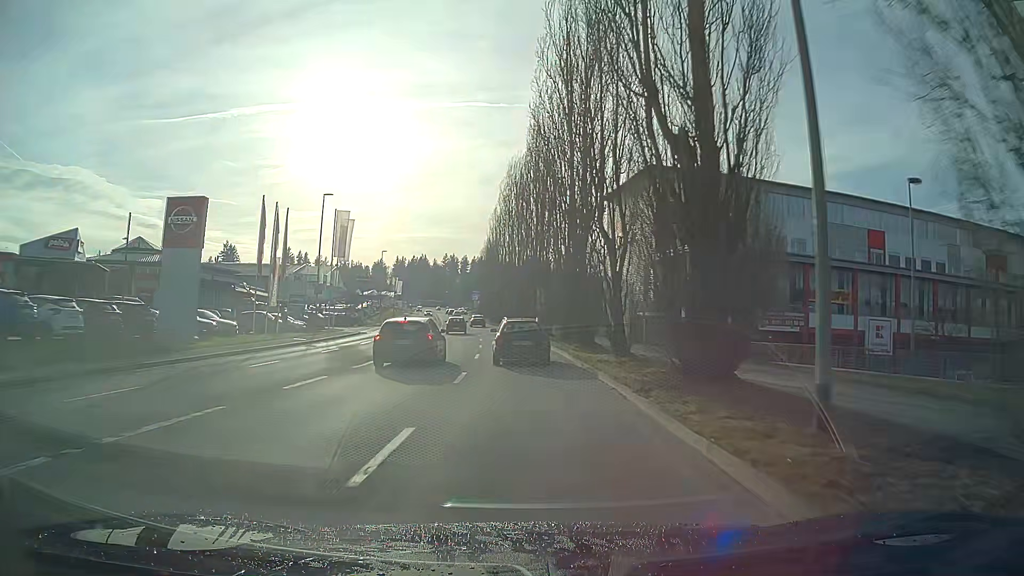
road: tertiary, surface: asphalt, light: Day
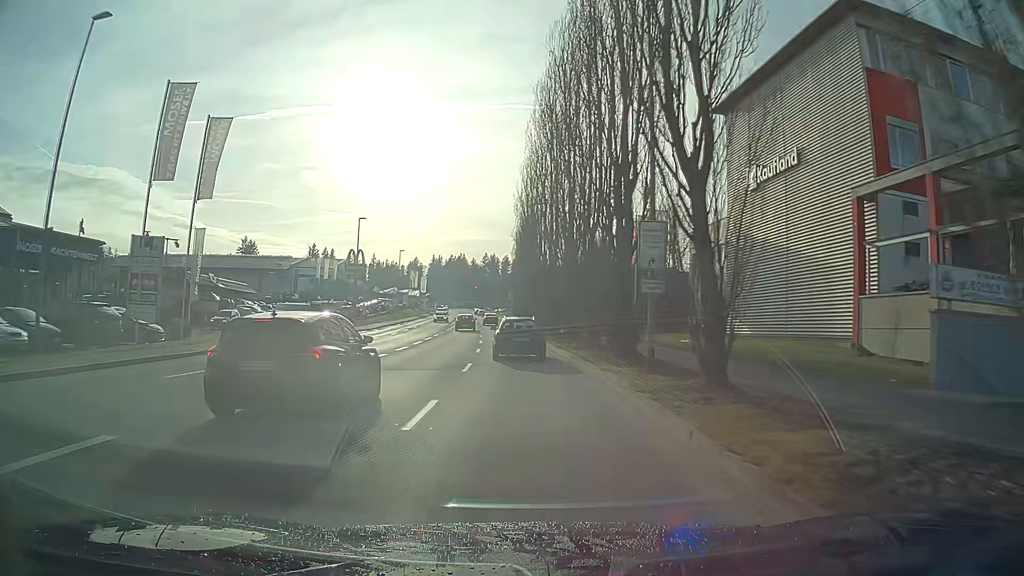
(-1.0, +33.9) m; -4°
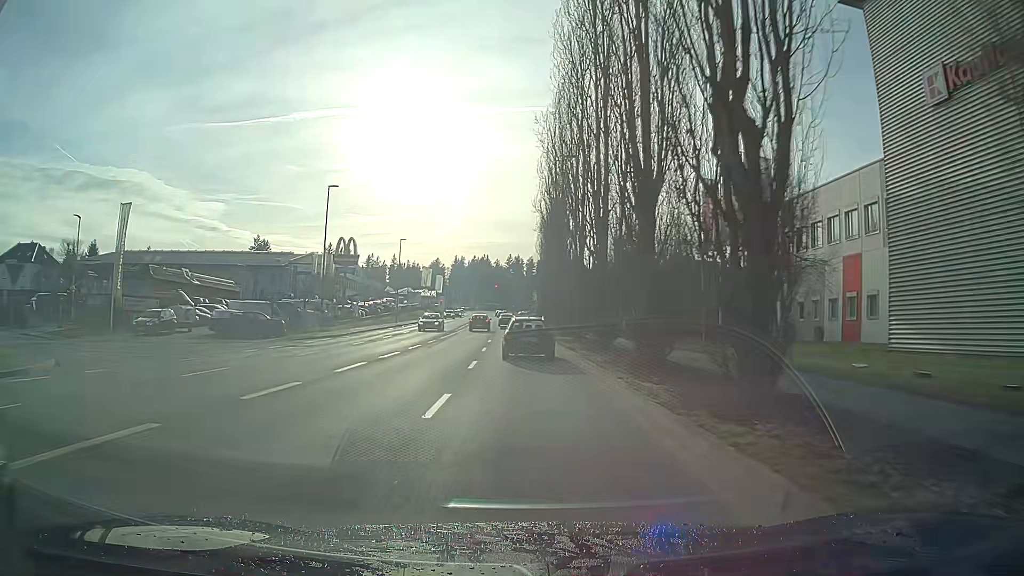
(-0.5, +17.1) m; -3°
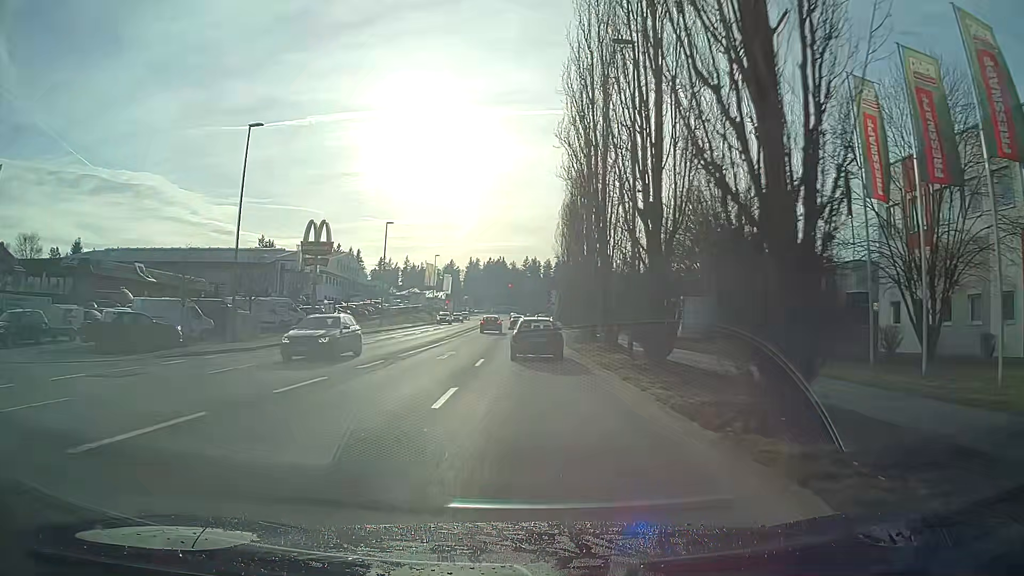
(0.0, +17.0) m; 0°
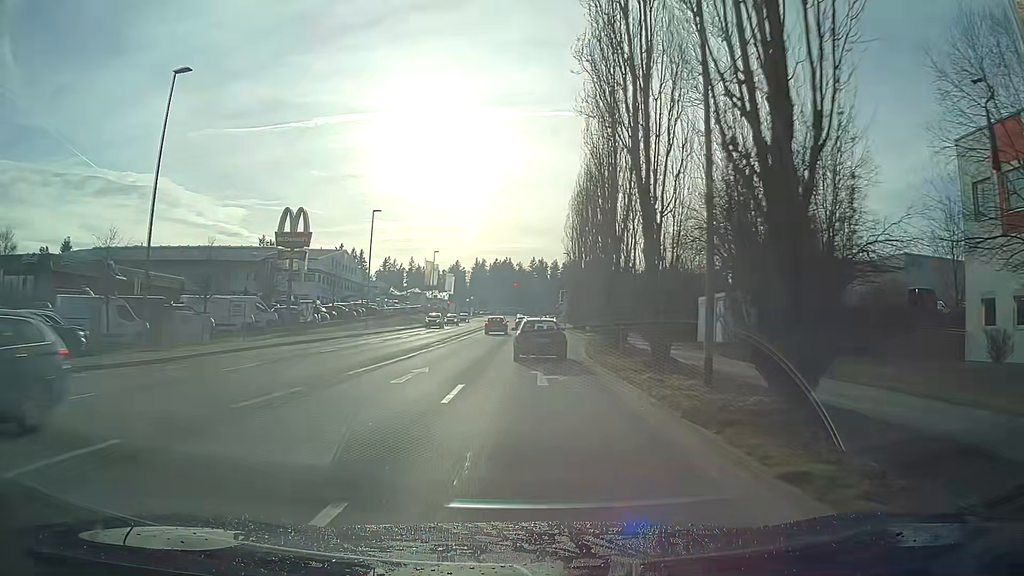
(0.0, +8.4) m; -1°
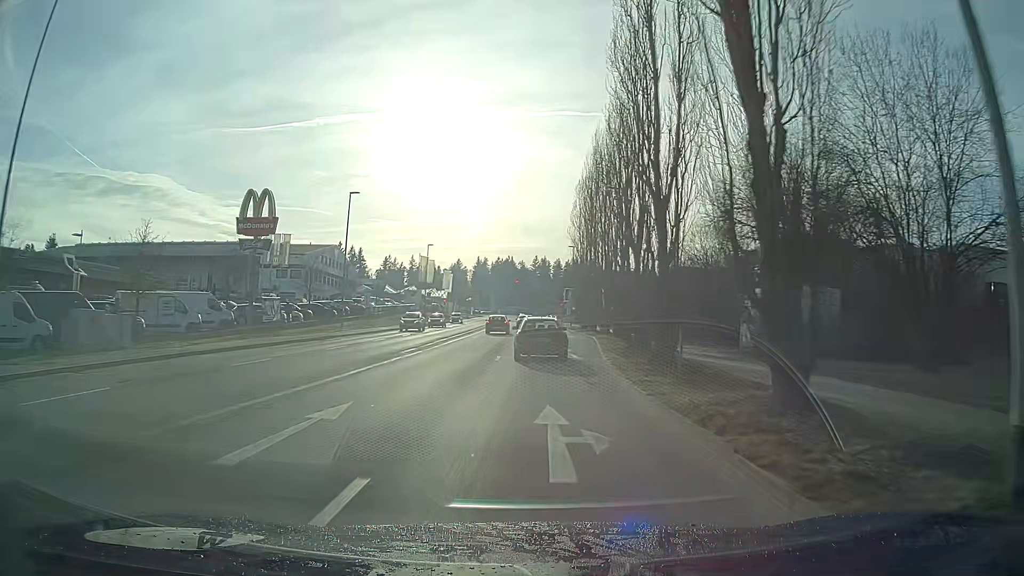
(0.0, +8.3) m; 0°
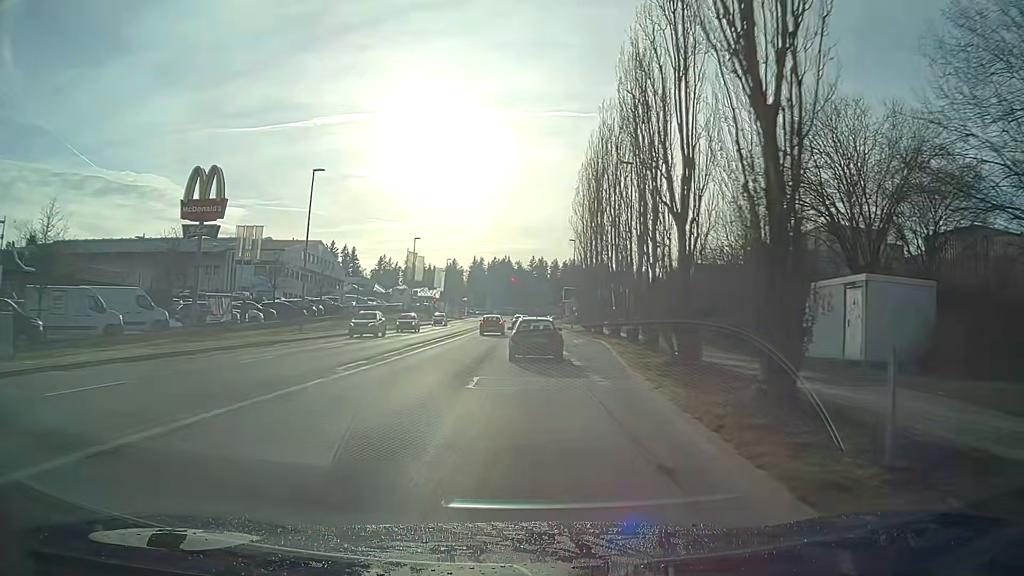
(0.0, +8.1) m; 0°
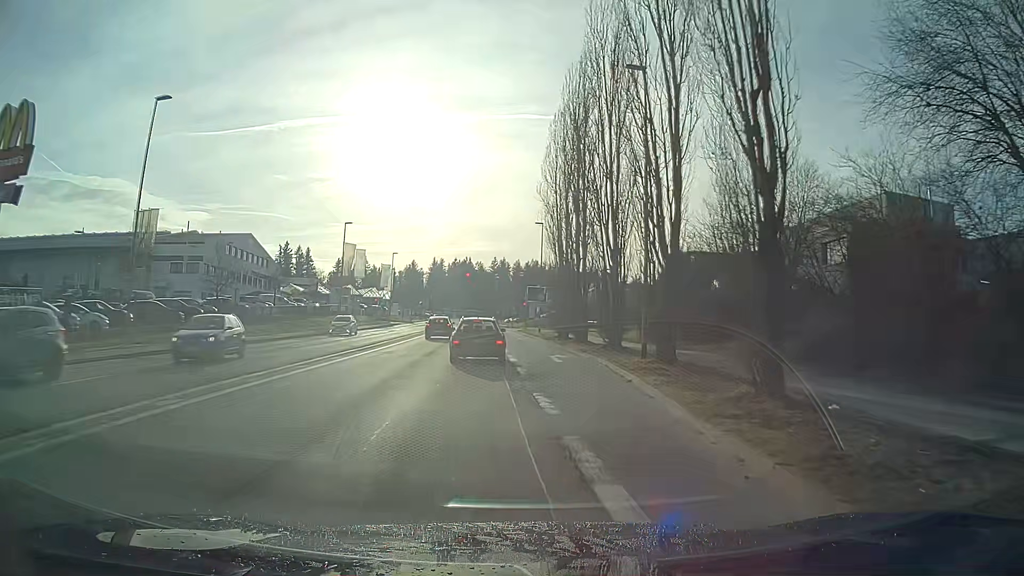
(+0.5, +16.0) m; +3°
